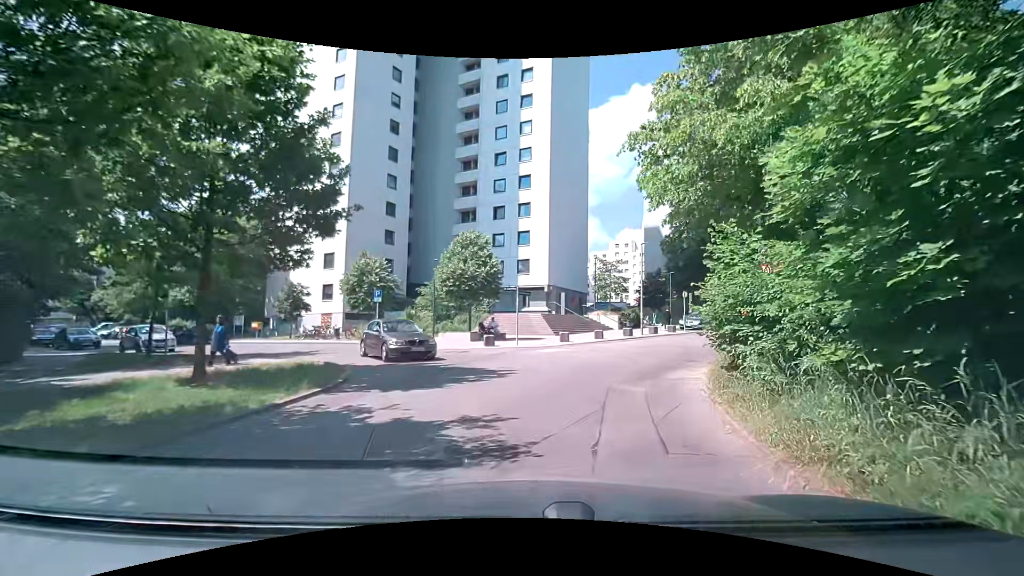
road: tertiary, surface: asphalt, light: Day
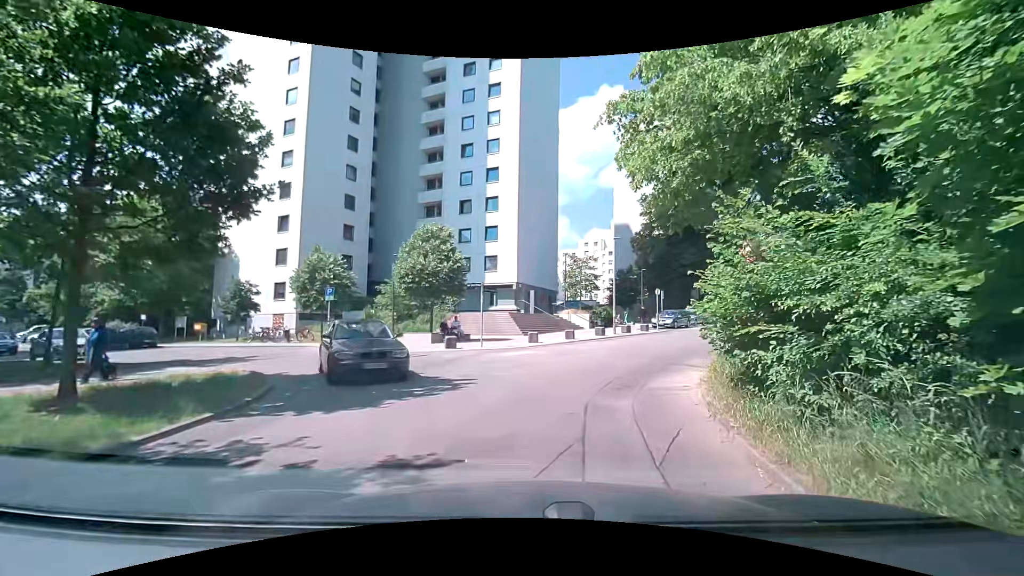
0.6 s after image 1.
(0.0, +2.0) m; +3°
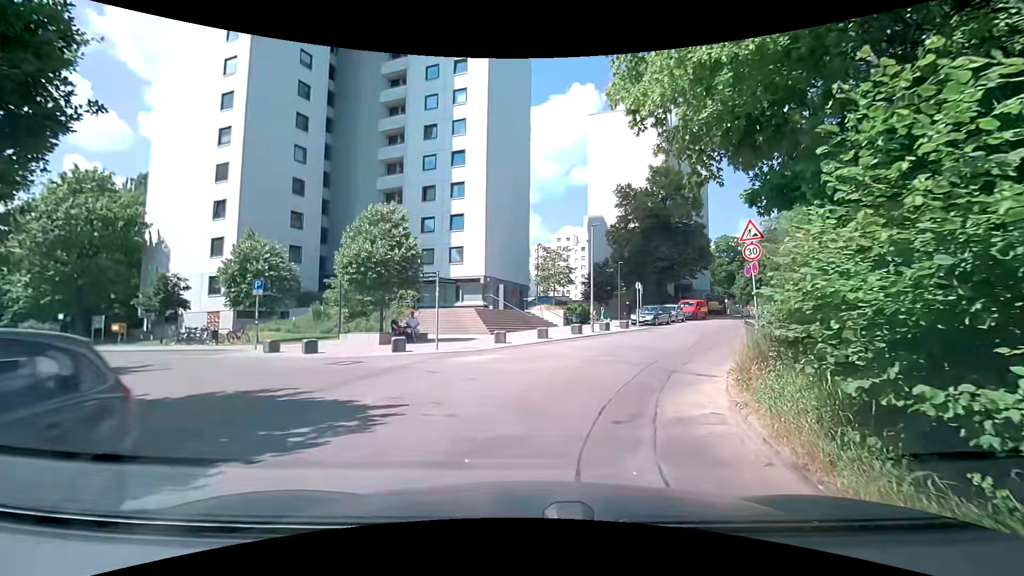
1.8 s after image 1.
(+0.2, +3.6) m; +3°
